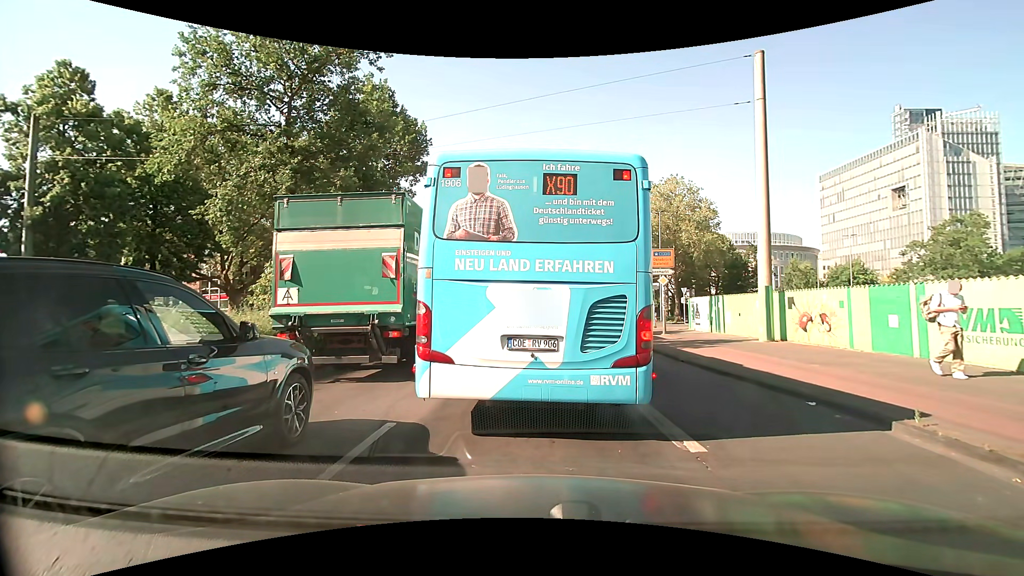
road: secondary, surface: asphalt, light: Day
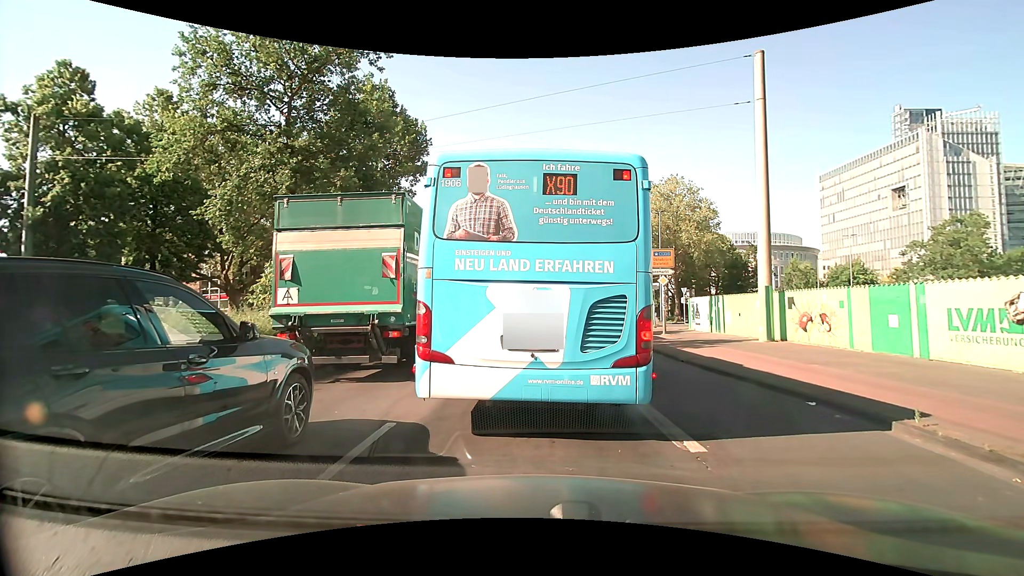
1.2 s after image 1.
(0.0, 0.0) m; 0°
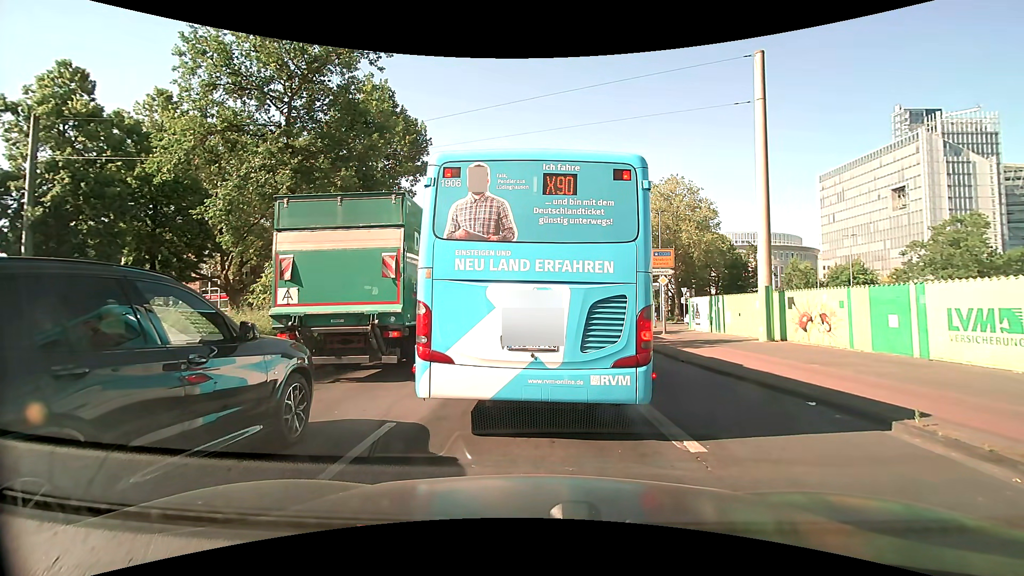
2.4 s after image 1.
(0.0, 0.0) m; 0°
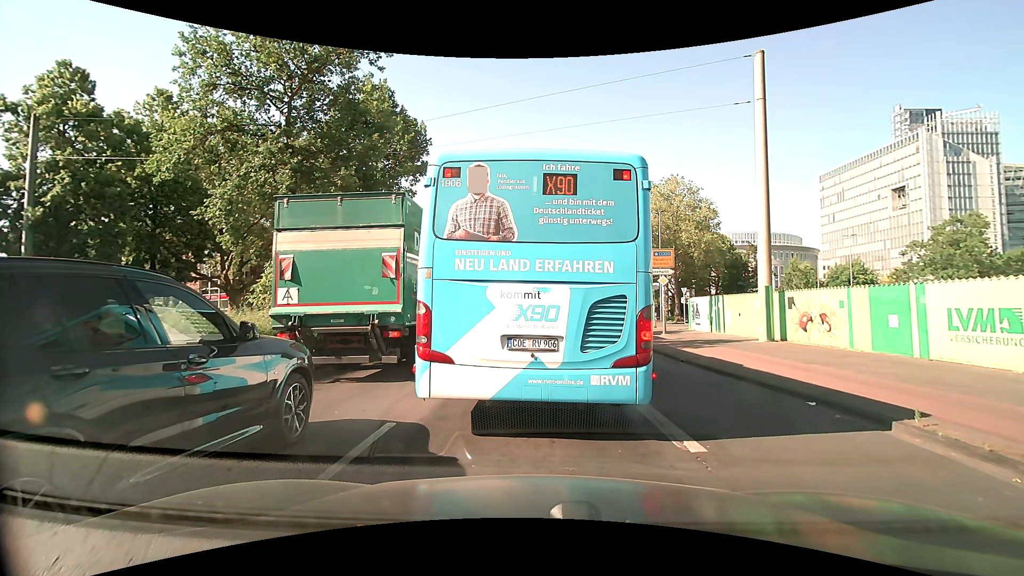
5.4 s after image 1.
(0.0, 0.0) m; 0°
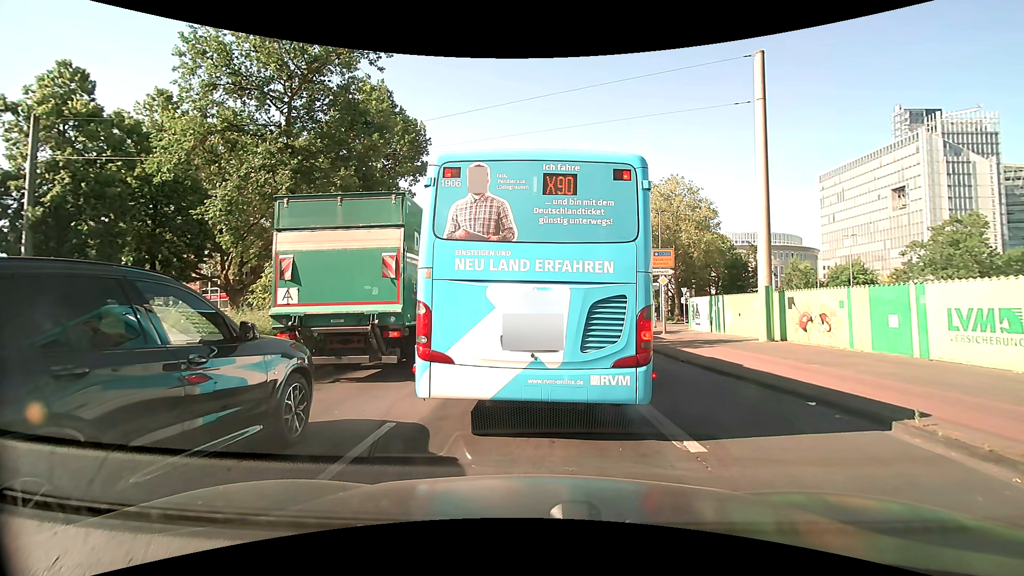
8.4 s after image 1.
(0.0, 0.0) m; 0°
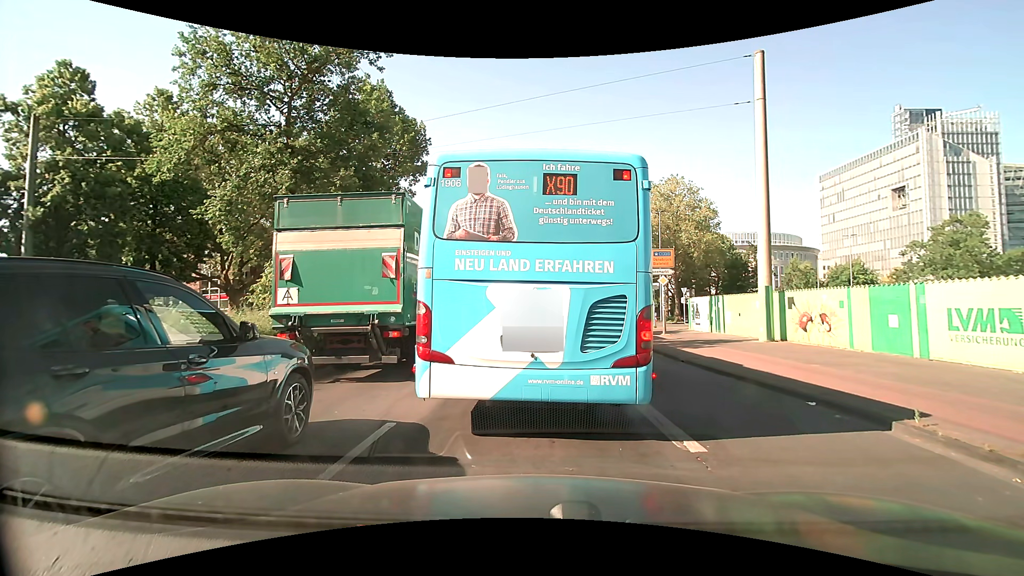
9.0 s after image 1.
(0.0, 0.0) m; 0°
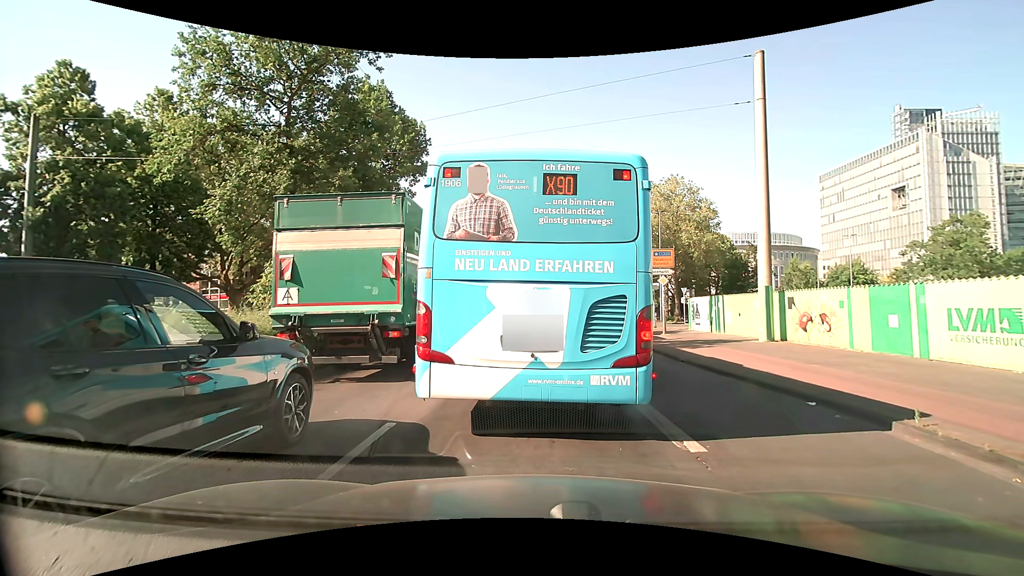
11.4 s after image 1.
(0.0, 0.0) m; 0°
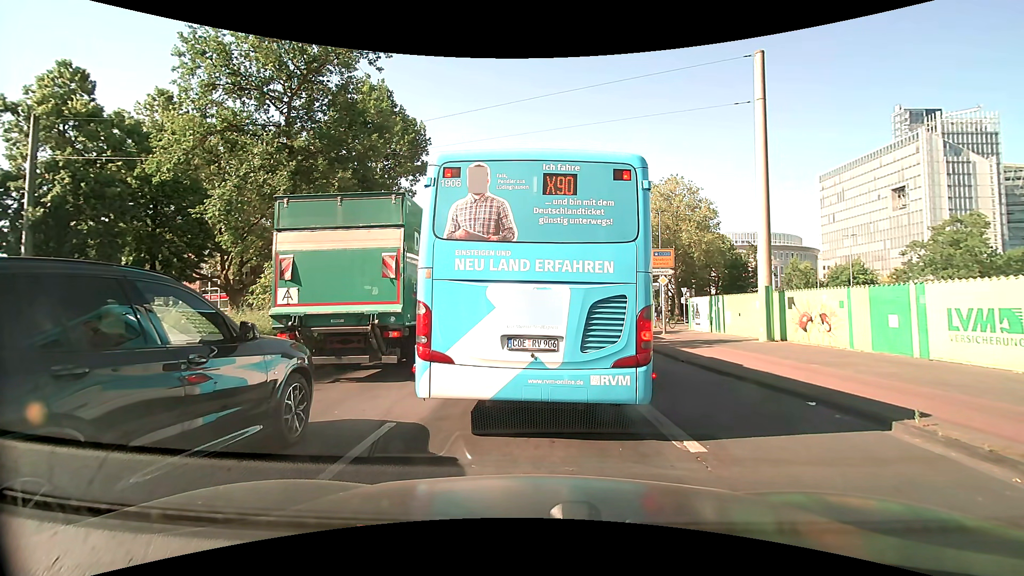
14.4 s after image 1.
(0.0, 0.0) m; 0°
